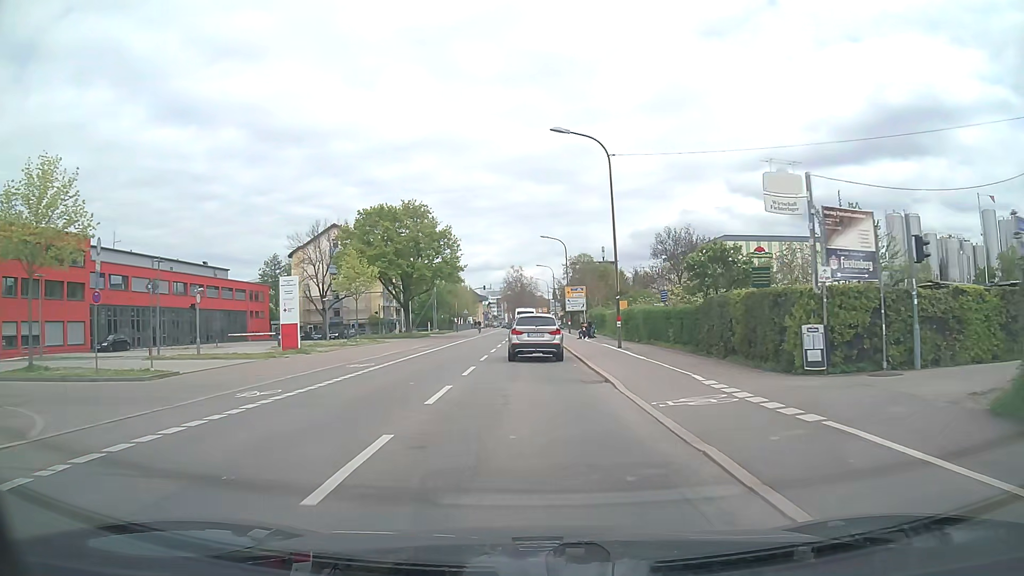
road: secondary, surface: asphalt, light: Day
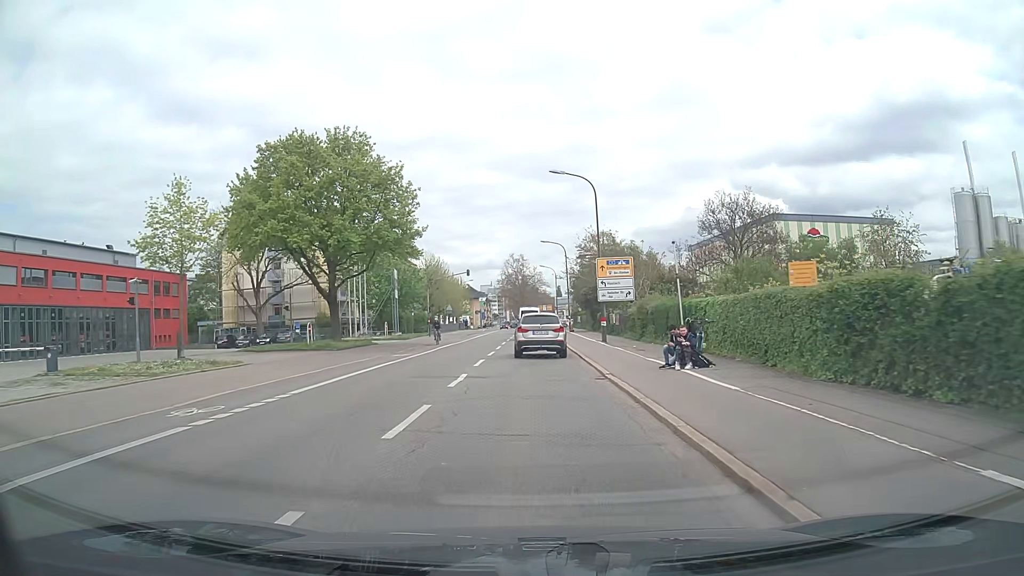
(+0.1, +27.4) m; 0°
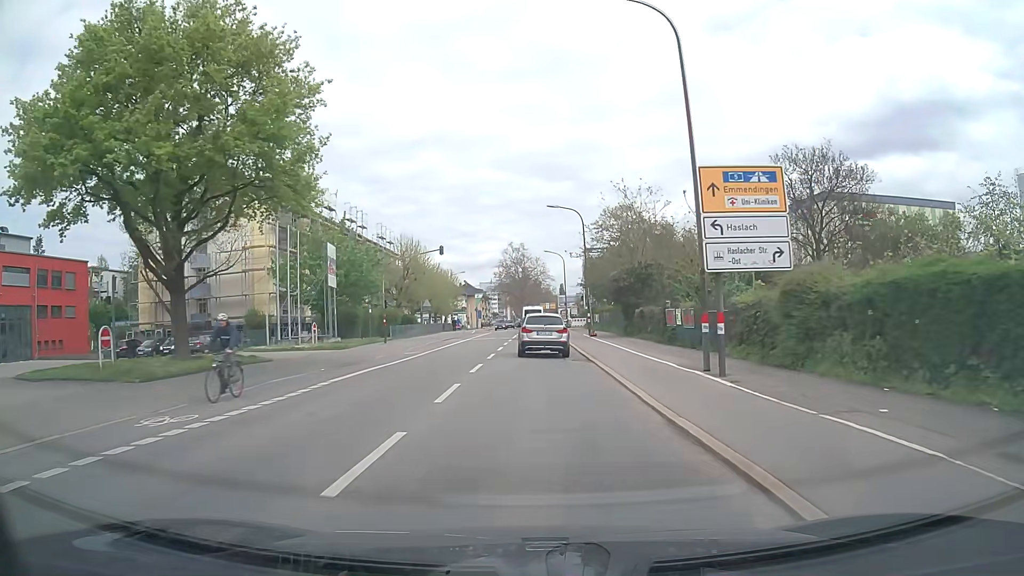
(-0.1, +20.6) m; -1°
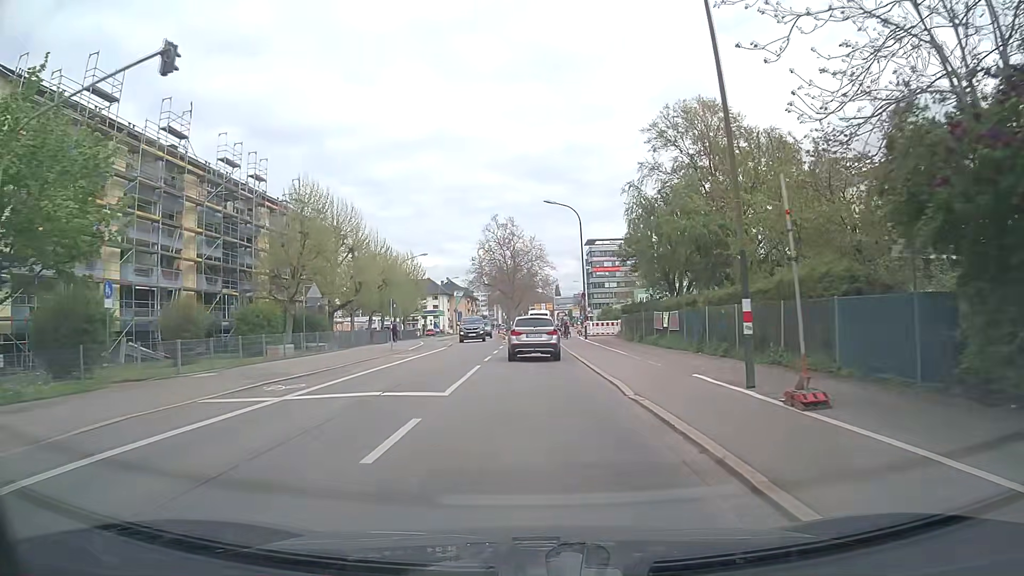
(+0.2, +34.8) m; 0°
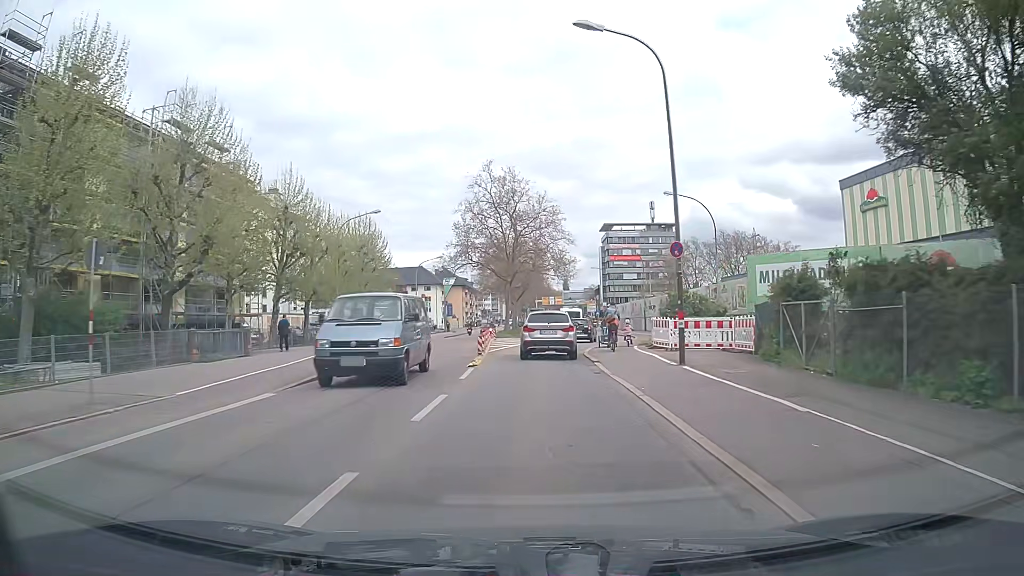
(+0.1, +27.2) m; 0°
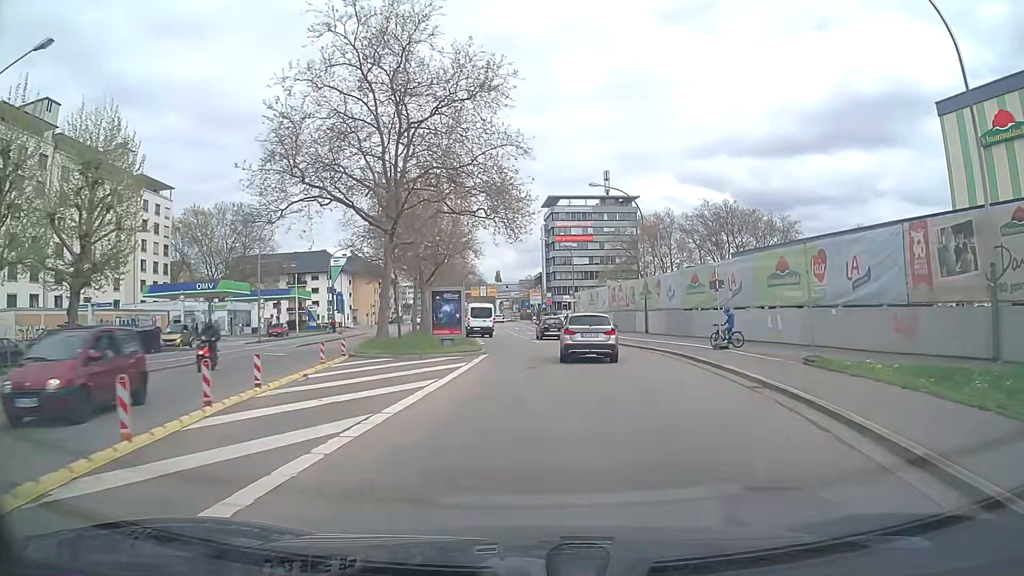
(+1.0, +34.1) m; +6°
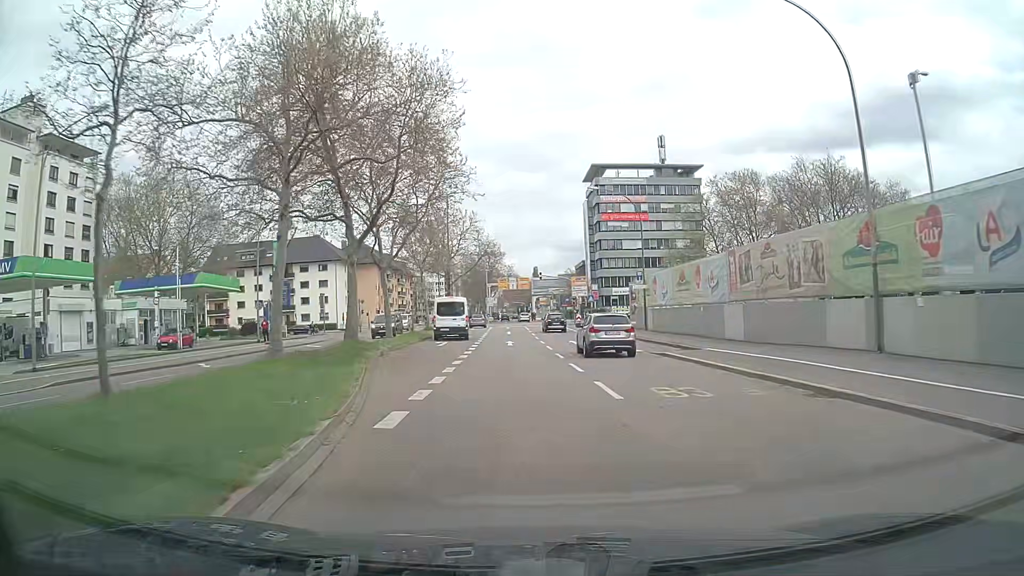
(-0.2, +28.6) m; -4°
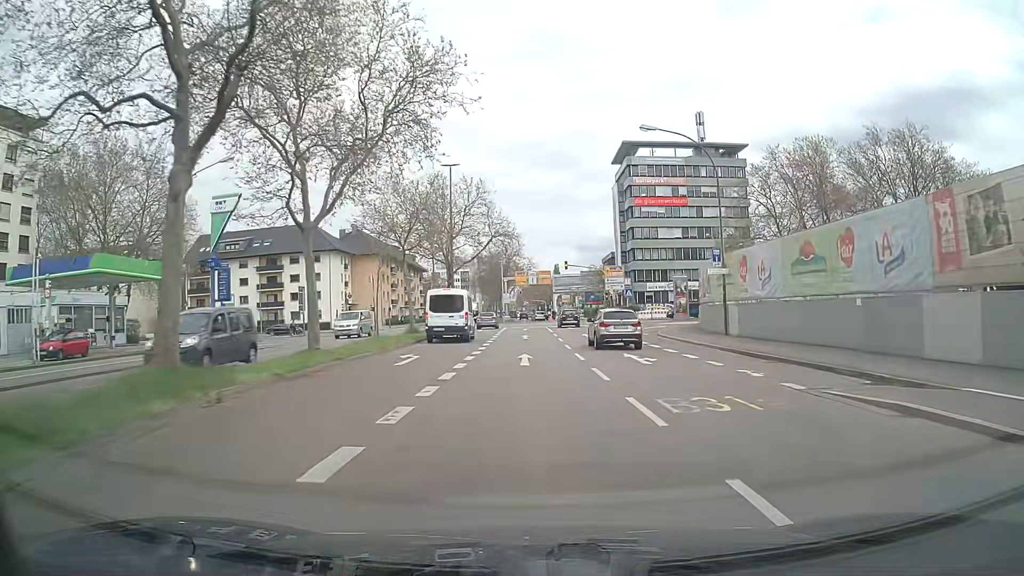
(-0.2, +14.9) m; -1°
